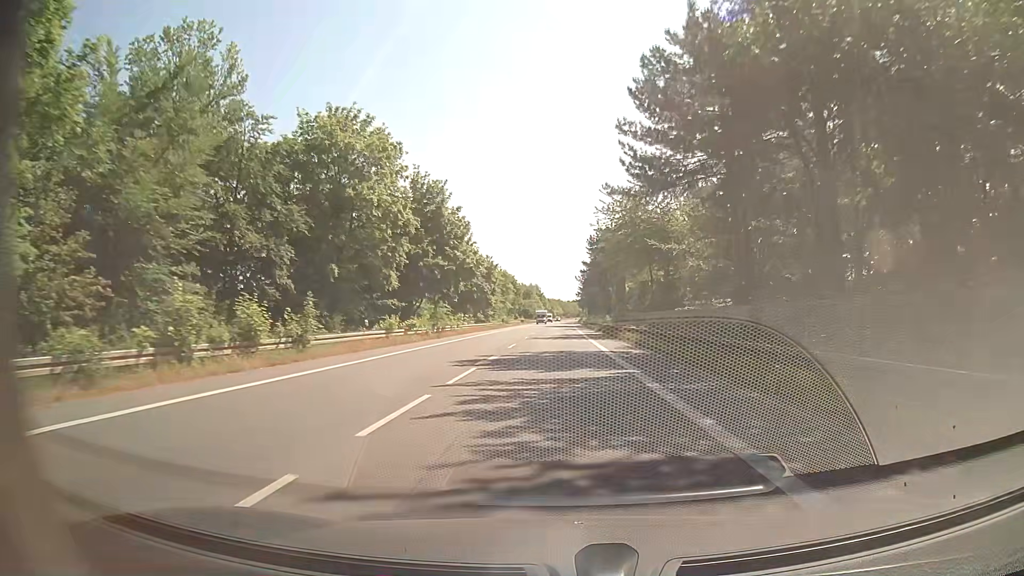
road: secondary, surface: asphalt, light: Day
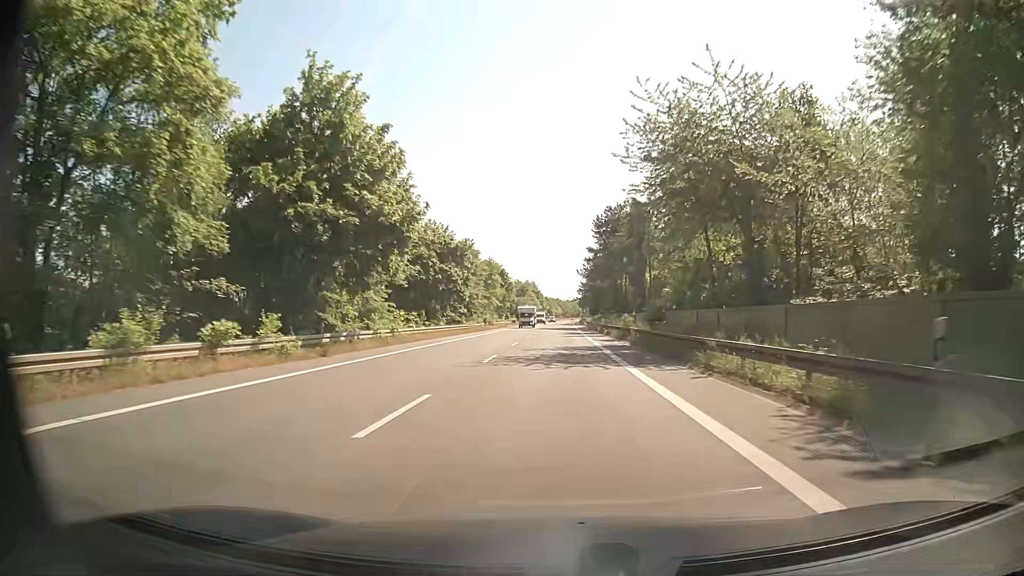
(0.0, +22.6) m; +1°
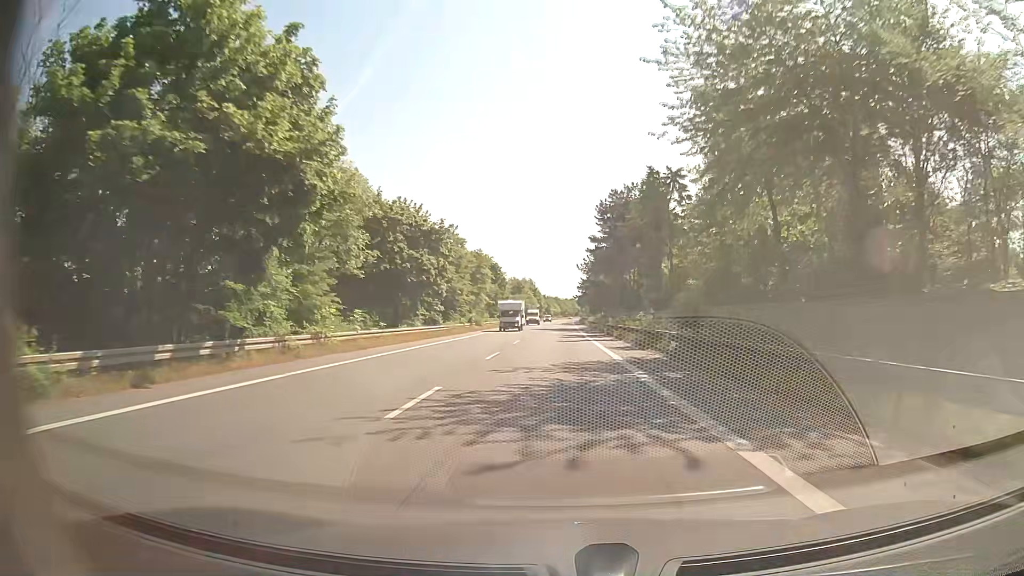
(-0.1, +11.3) m; -1°
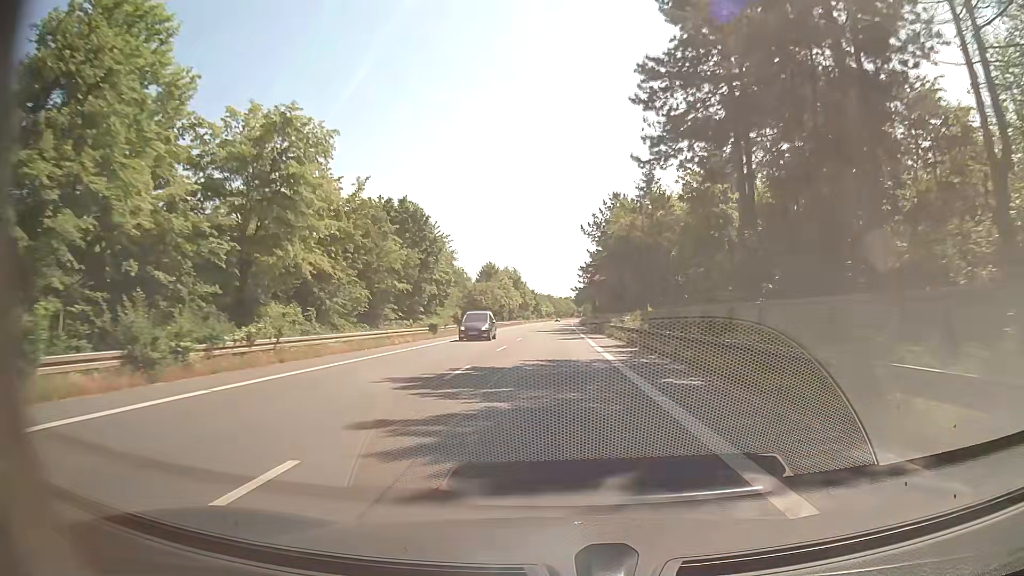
(+0.7, +56.4) m; +1°
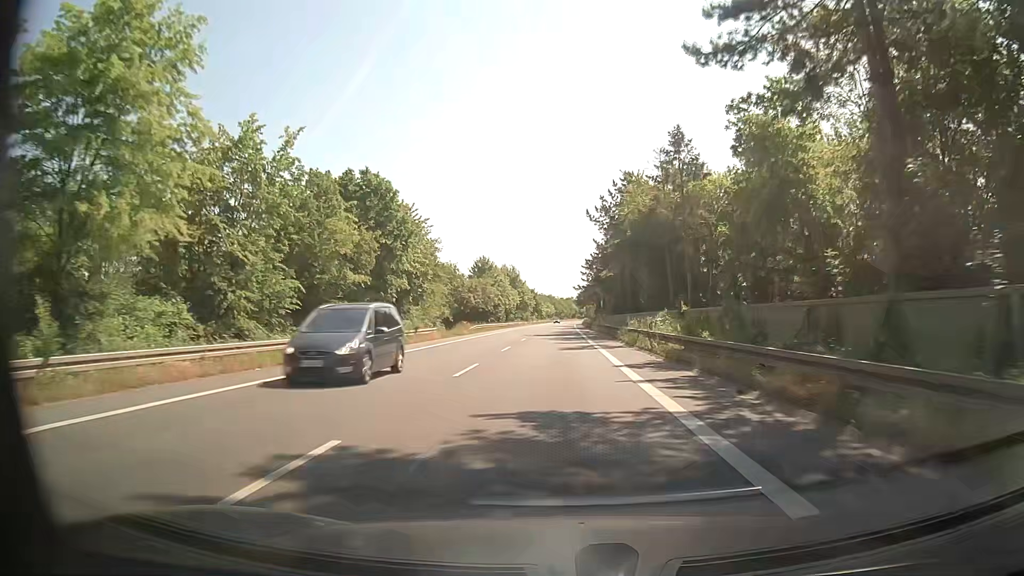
(0.0, +11.3) m; 0°
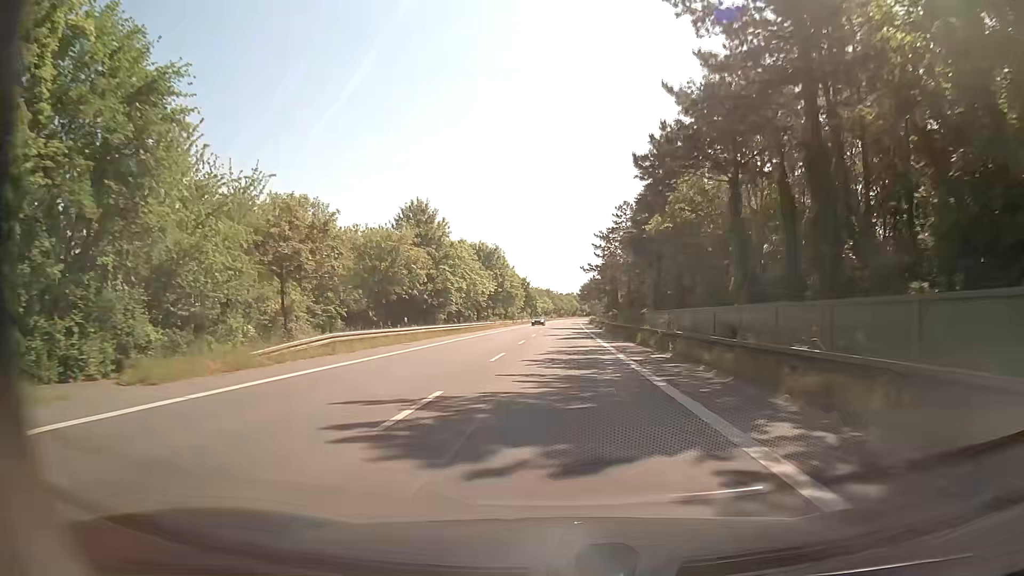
(-0.2, +45.0) m; 0°
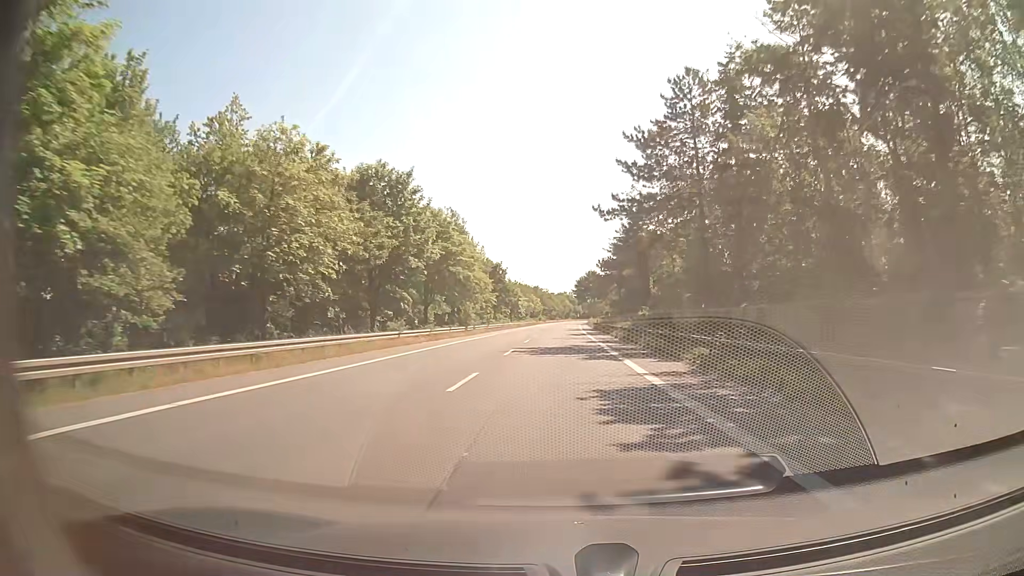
(+0.2, +45.1) m; 0°
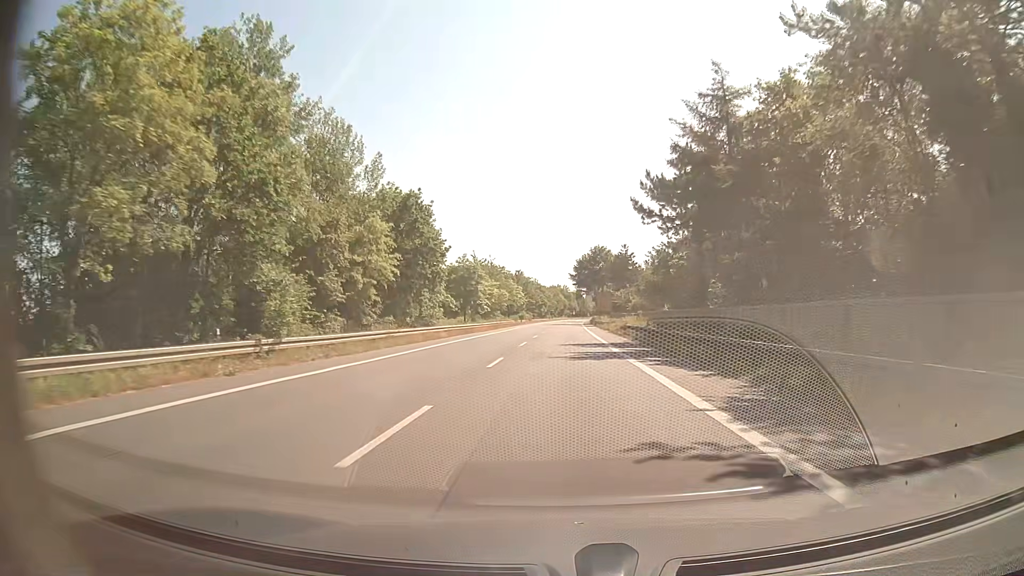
(+0.5, +56.3) m; +1°
(0, +10) (0, +20) (0, +30) (0, +40) (+1, +50) (+1, +60) (+1, +70) (+1, +80) (+2, +90) (+2, +100) m
